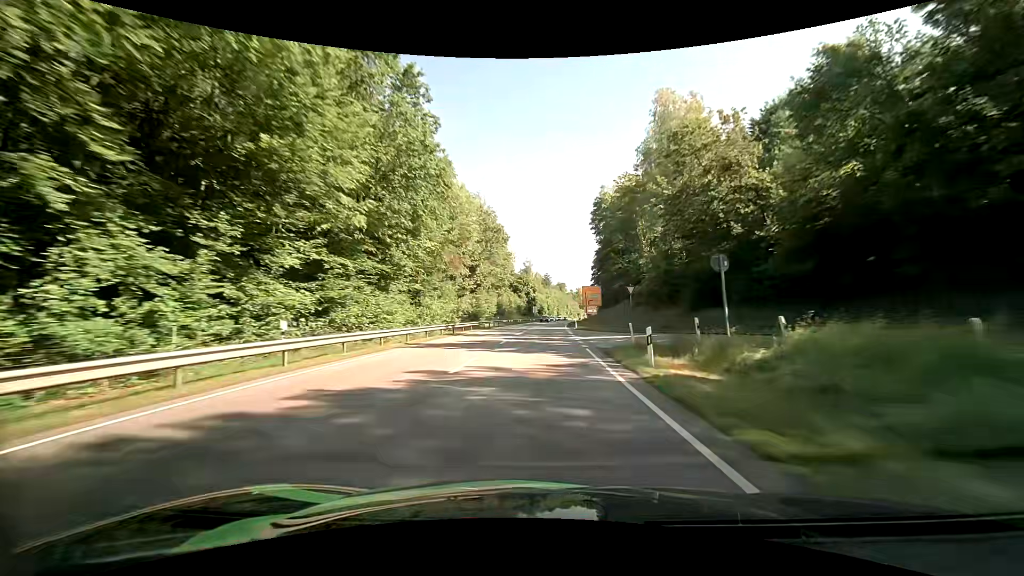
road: primary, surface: asphalt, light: Day
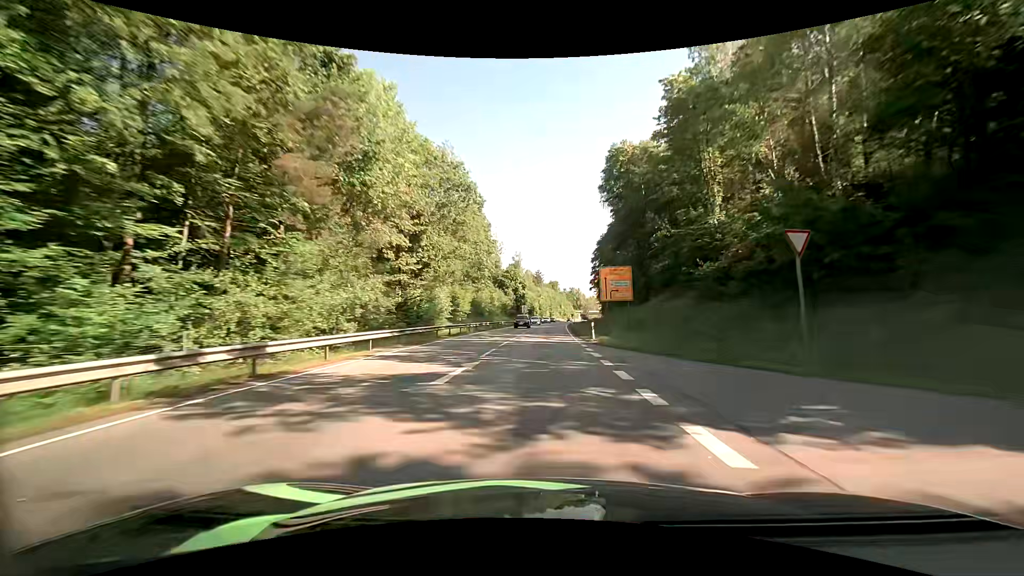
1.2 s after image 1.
(+0.2, +25.6) m; +1°
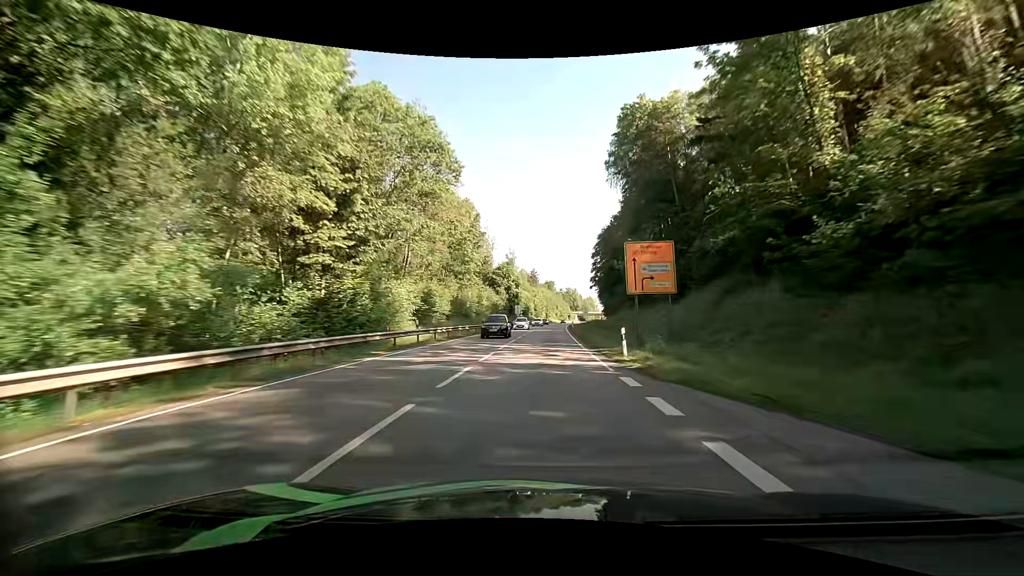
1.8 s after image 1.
(+0.1, +12.8) m; 0°
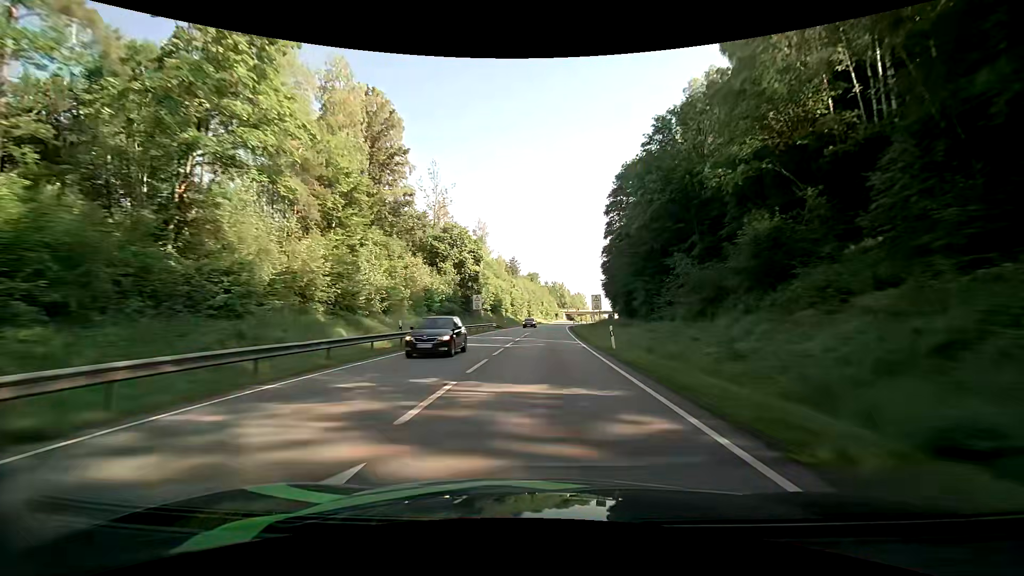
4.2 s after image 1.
(+0.9, +51.5) m; +2°
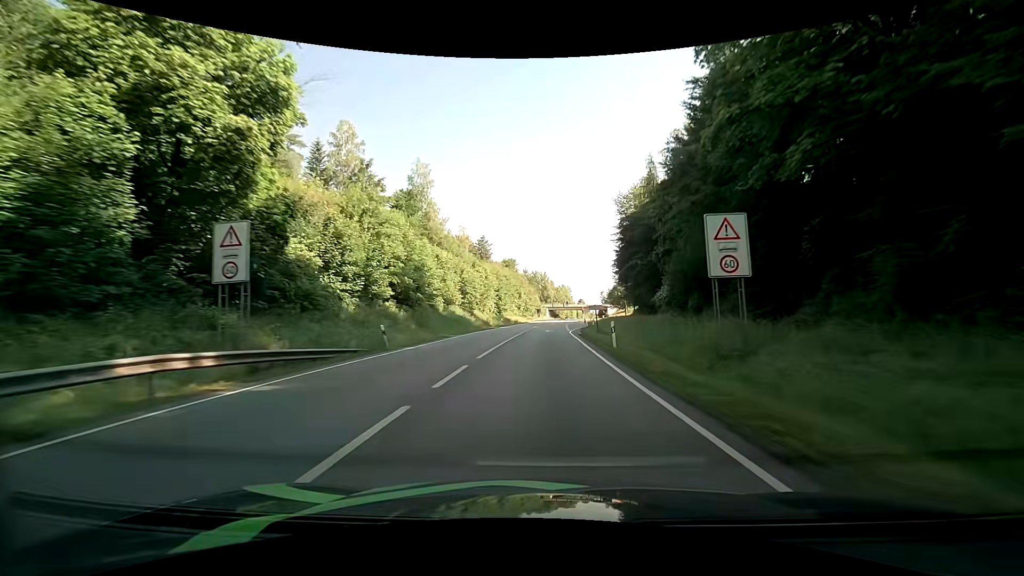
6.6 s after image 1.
(+0.6, +50.8) m; +2°
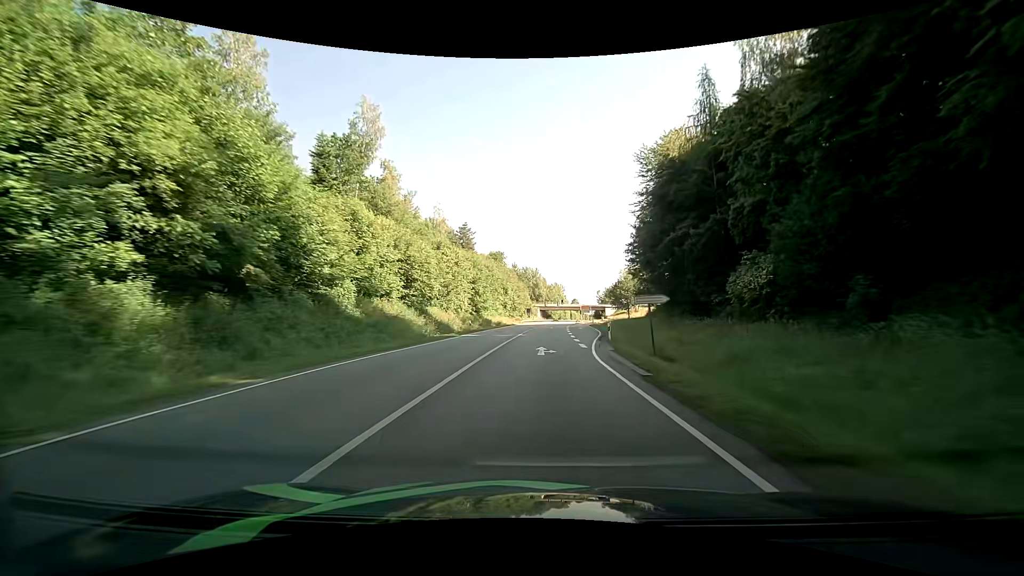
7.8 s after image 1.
(+0.2, +24.2) m; +1°
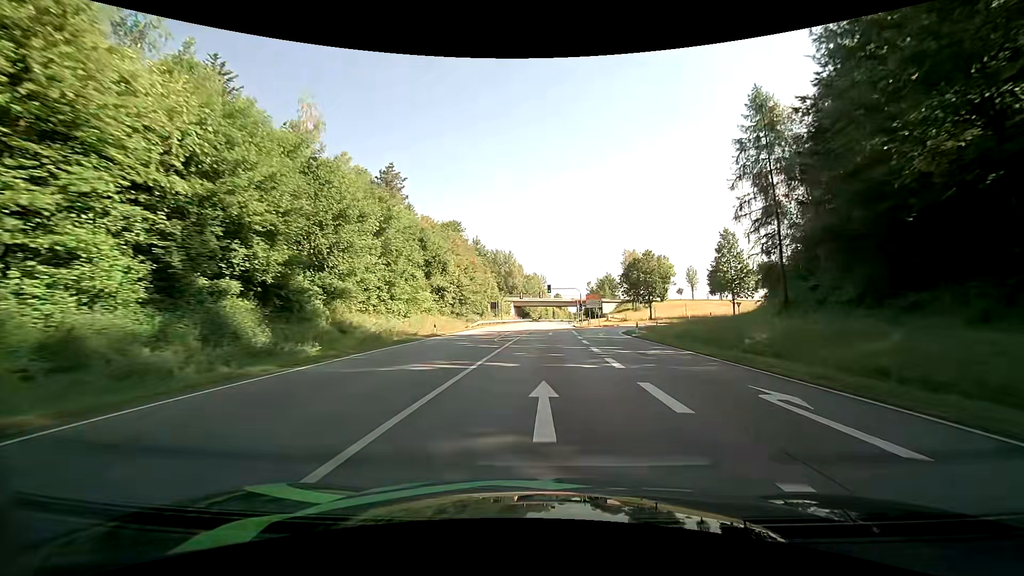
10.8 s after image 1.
(+1.2, +57.4) m; +3°
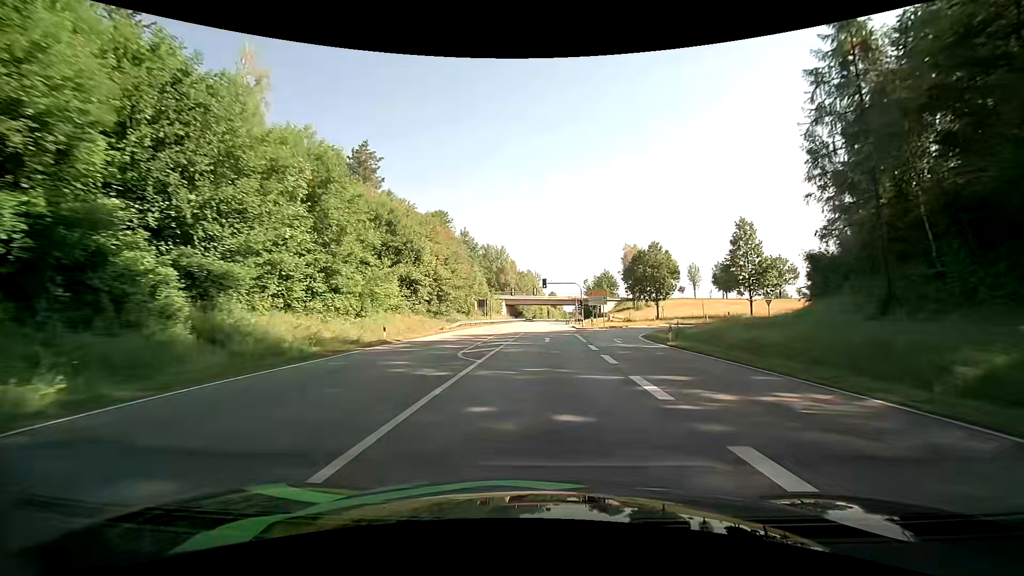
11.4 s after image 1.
(+0.1, +11.0) m; +1°
(0, +10) (0, +20) (0, +30) (0, +40) (+1, +50) (+1, +60) (+1, +70) (+2, +80) (+2, +90) (+3, +100) m
